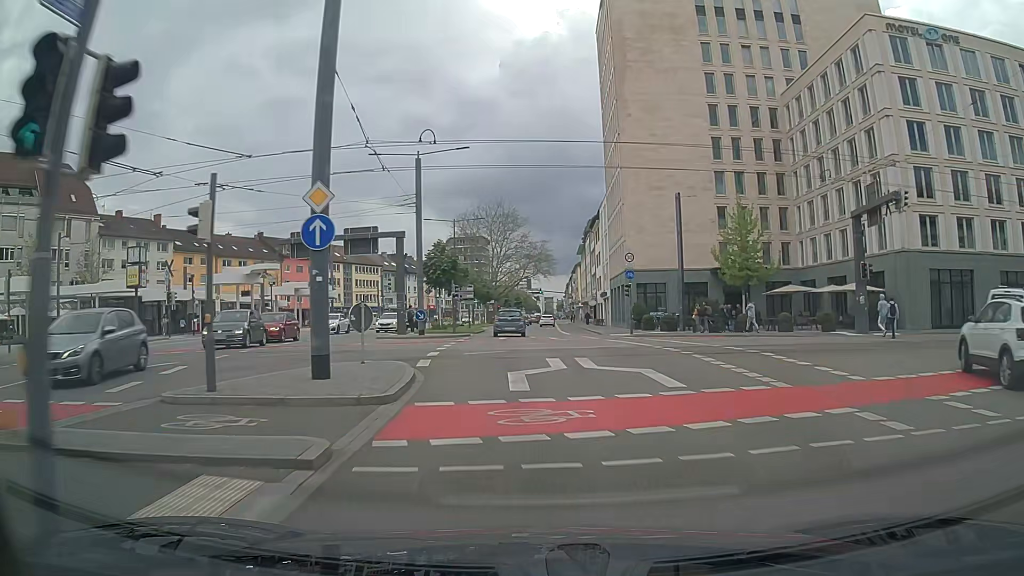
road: primary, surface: asphalt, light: Day
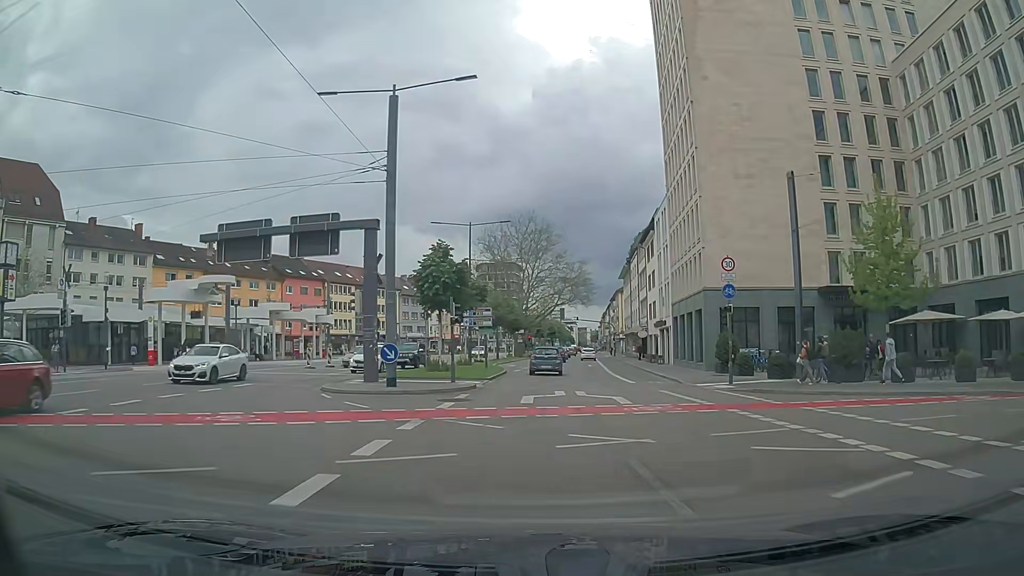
(-0.4, +15.1) m; -2°
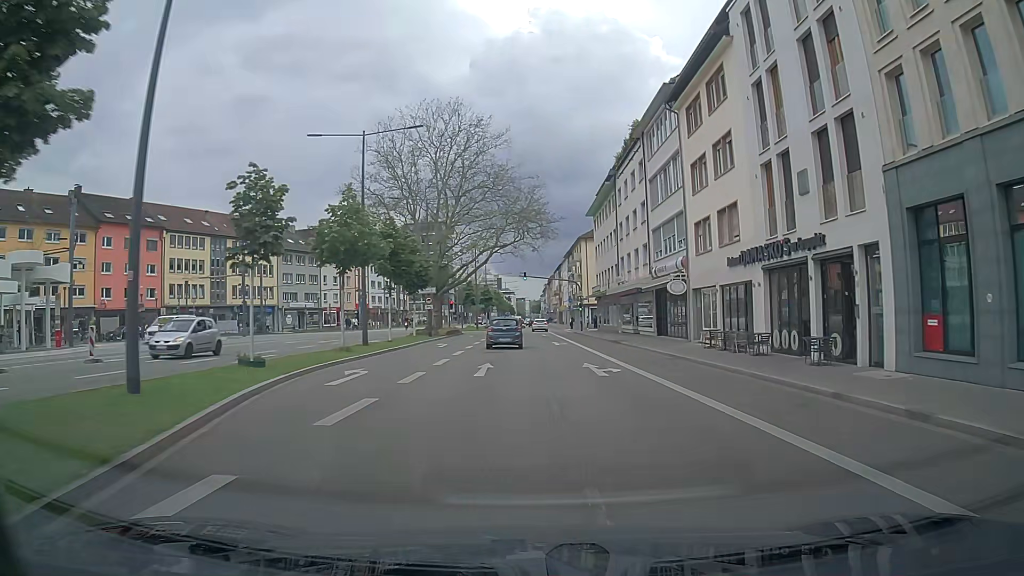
(+0.5, +37.1) m; +4°
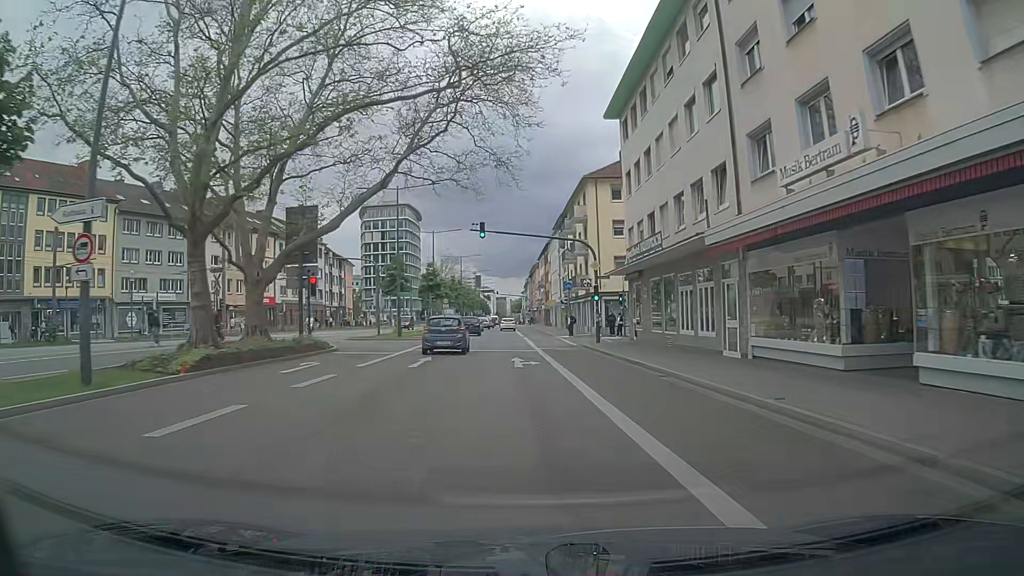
(+0.7, +37.4) m; +2°
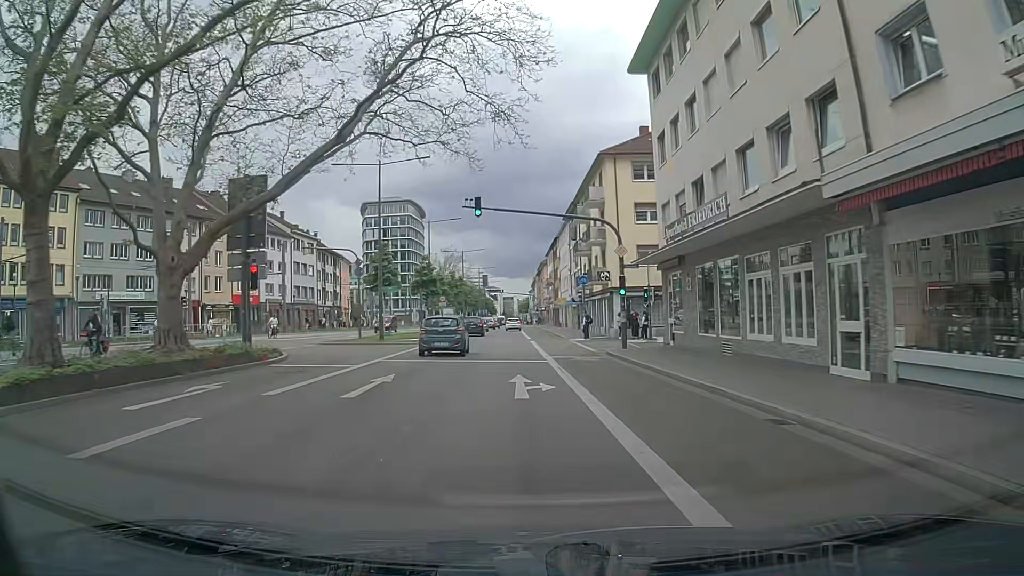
(-0.1, +7.5) m; -2°
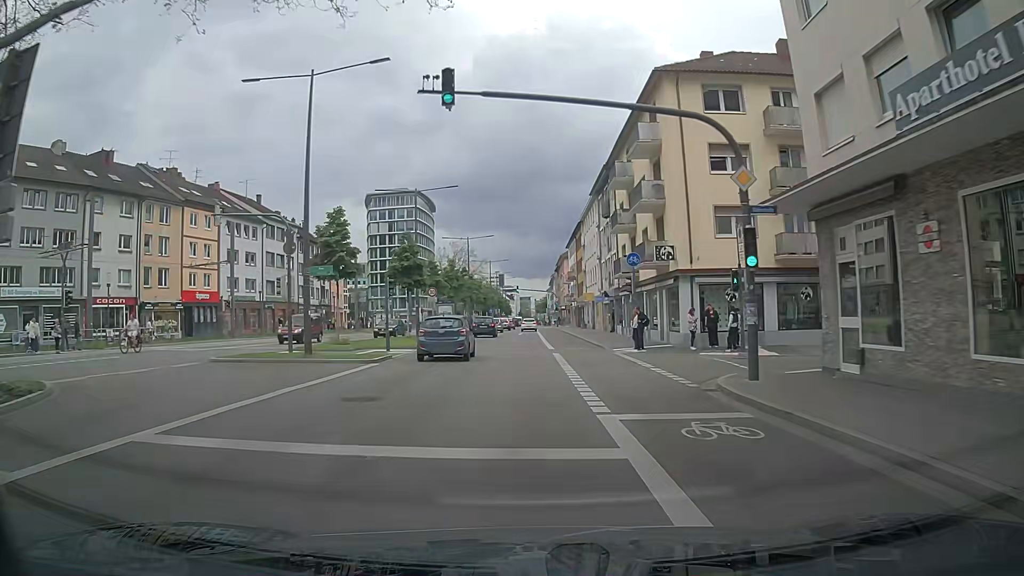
(0.0, +15.0) m; -1°
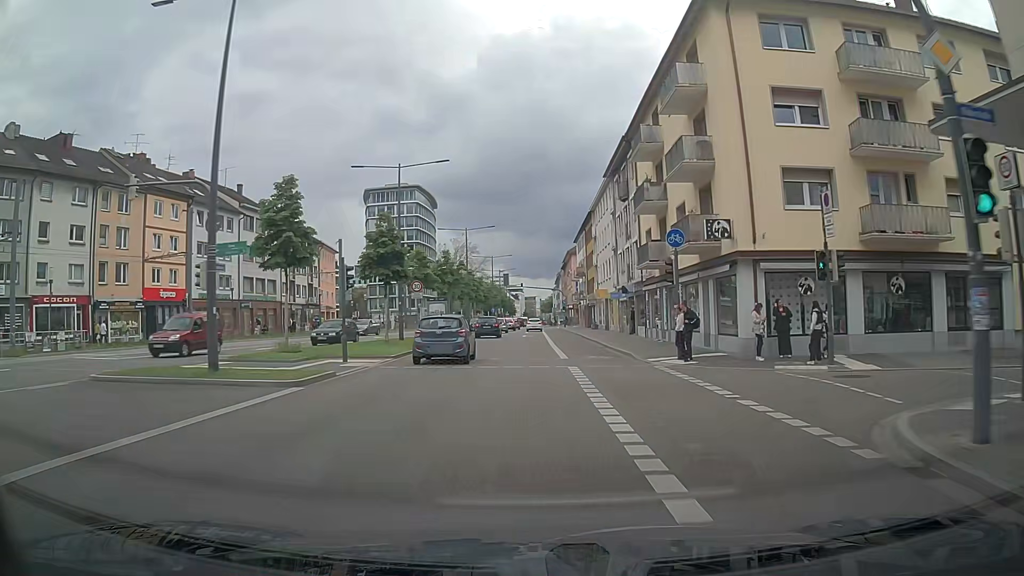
(0.0, +7.5) m; 0°
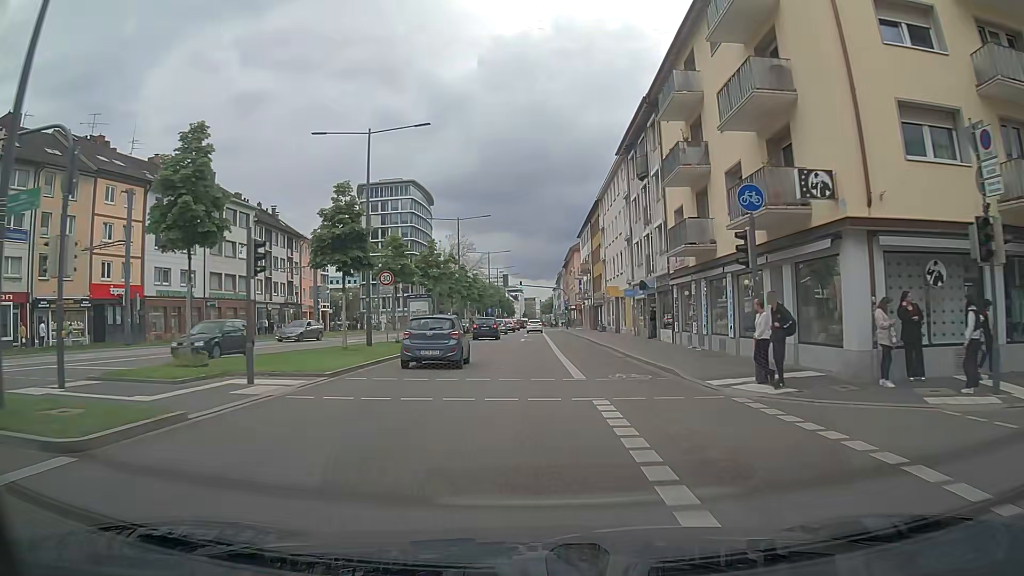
(-0.1, +7.5) m; 0°
